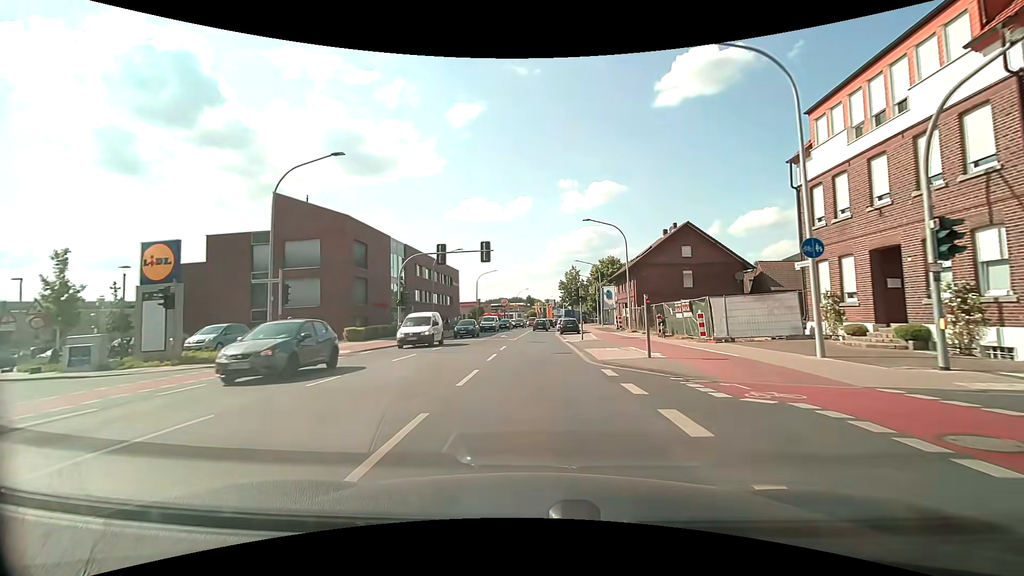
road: primary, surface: asphalt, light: Day
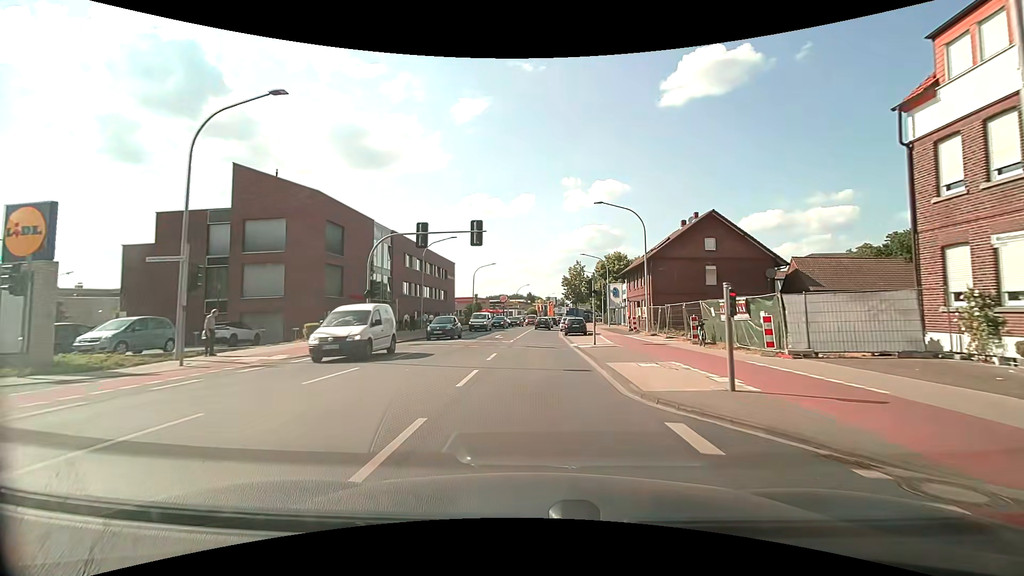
(0.0, +6.3) m; 0°
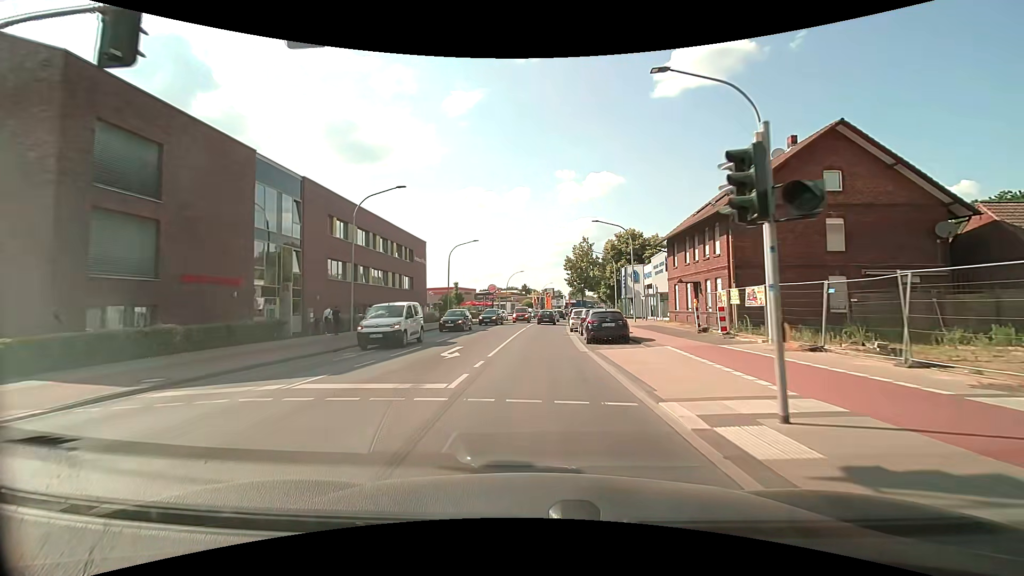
(0.0, +19.4) m; 0°
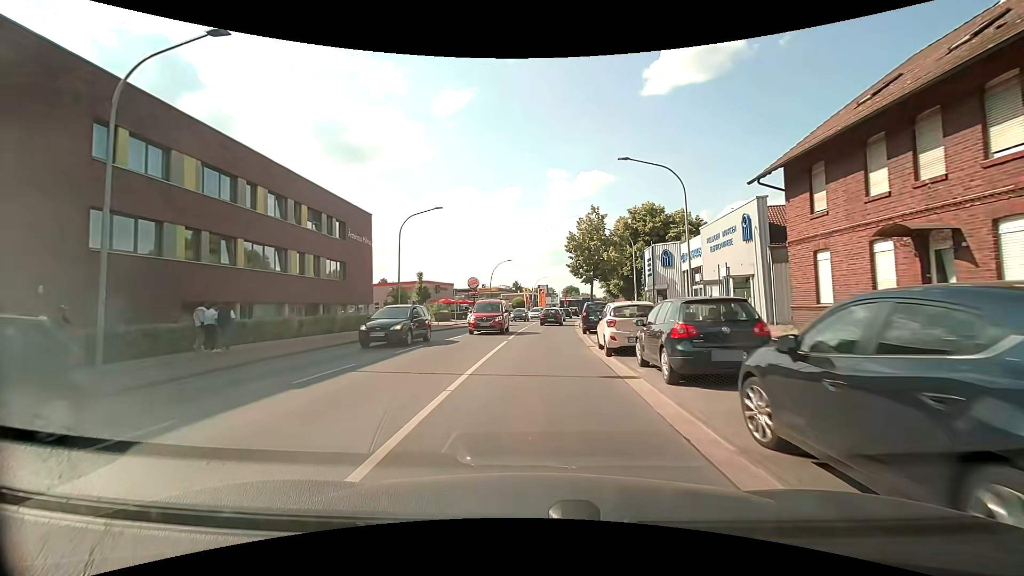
(+0.1, +19.1) m; +2°
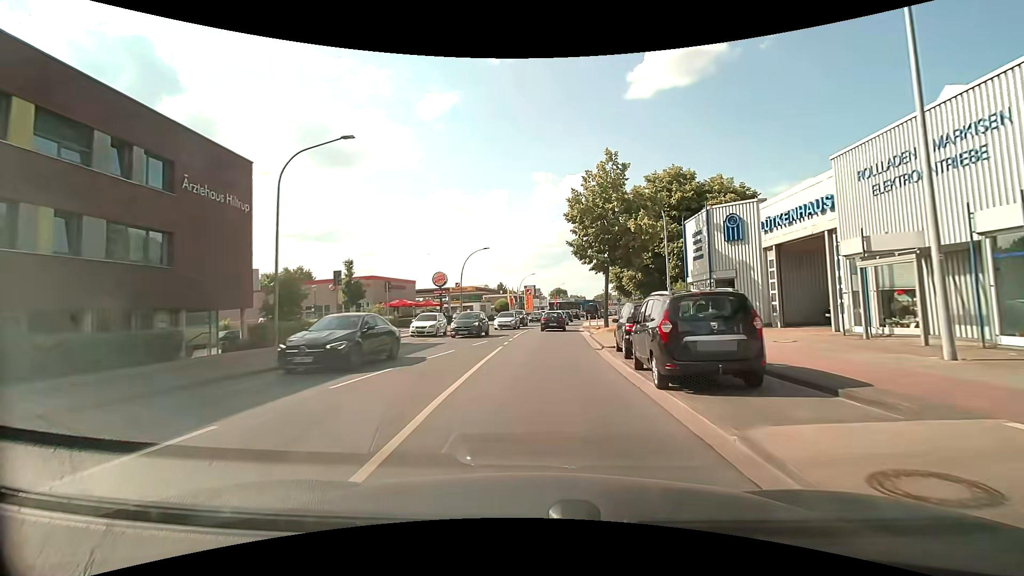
(-0.1, +18.0) m; +1°
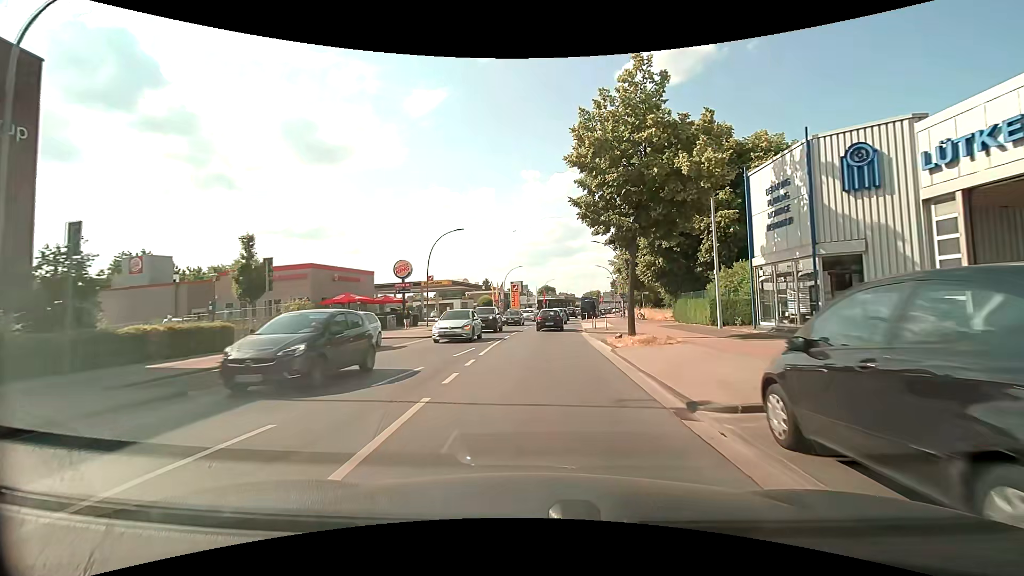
(+0.1, +11.8) m; +1°
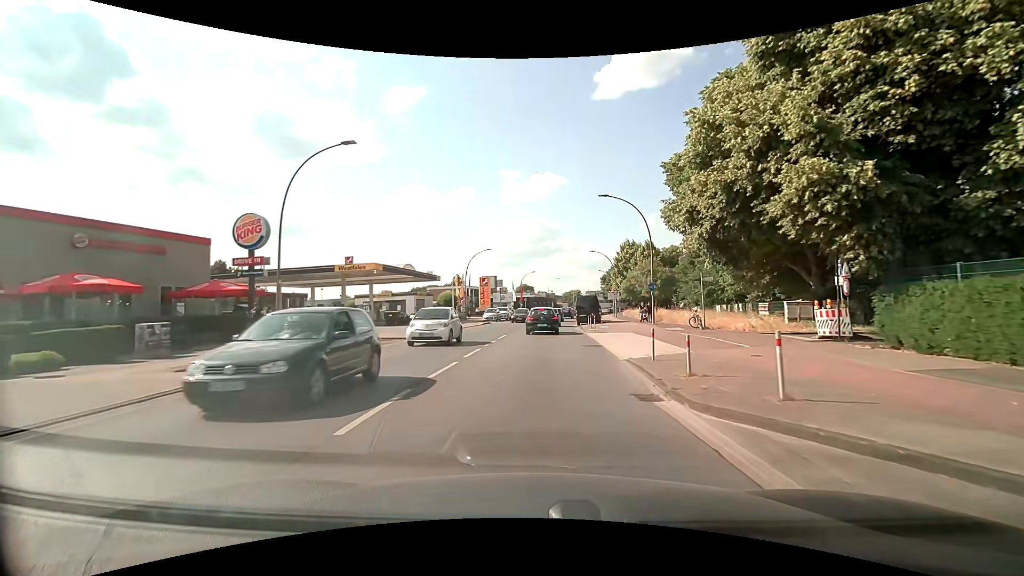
(+0.6, +22.8) m; +3°
(0, +10) (0, +20) (+1, +30) (+1, +40) (+2, +50) (+3, +60) (+4, +70) (+6, +80) (+7, +90) (+9, +99) m
